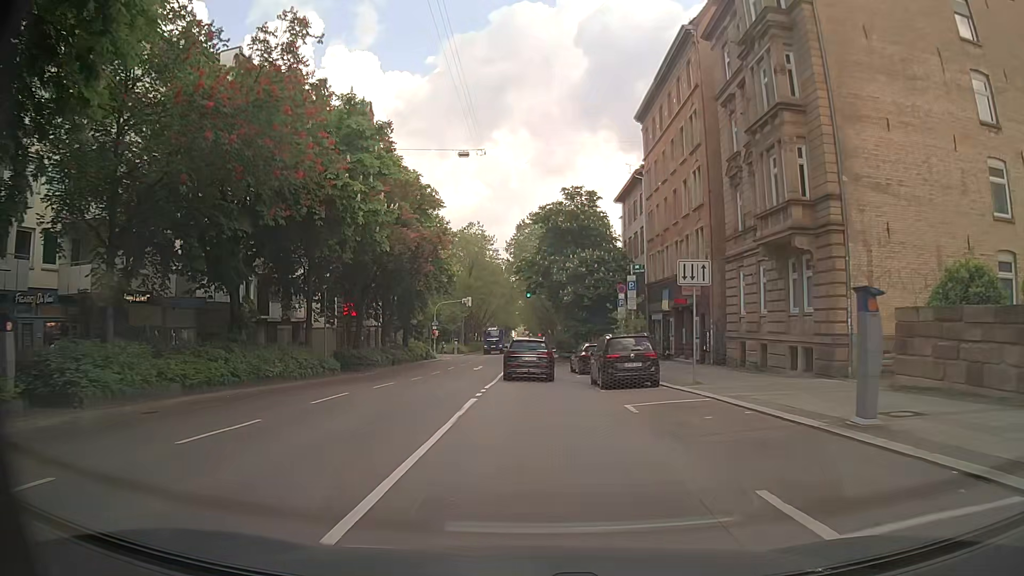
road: secondary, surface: asphalt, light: Day
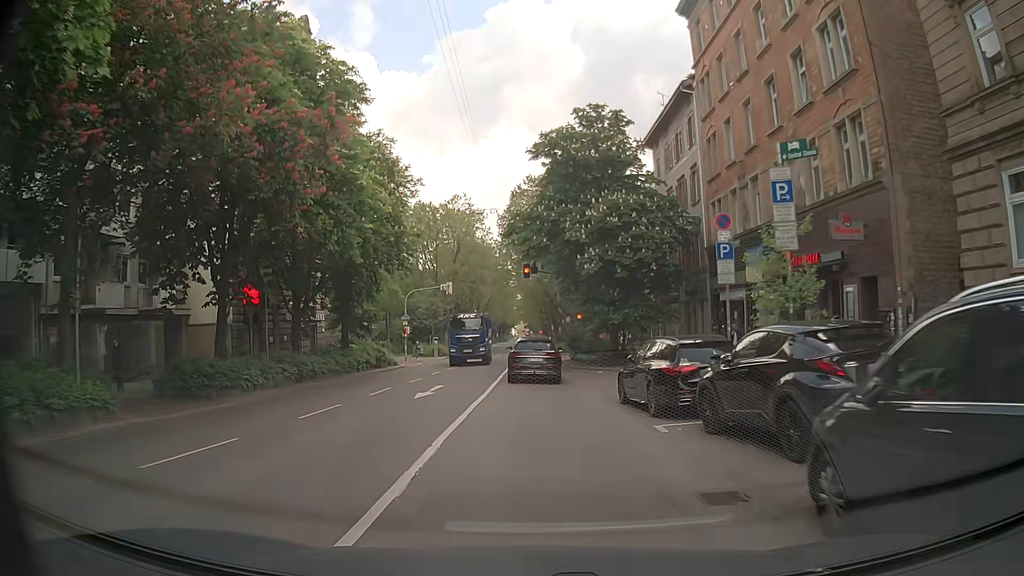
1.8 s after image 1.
(+0.1, +18.5) m; 0°
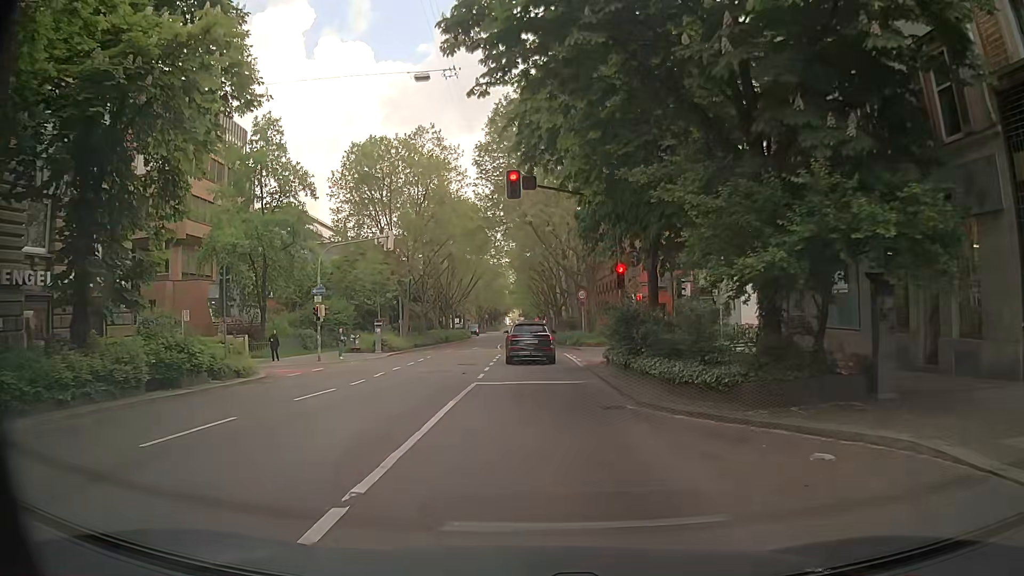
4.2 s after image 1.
(0.0, +23.5) m; -1°
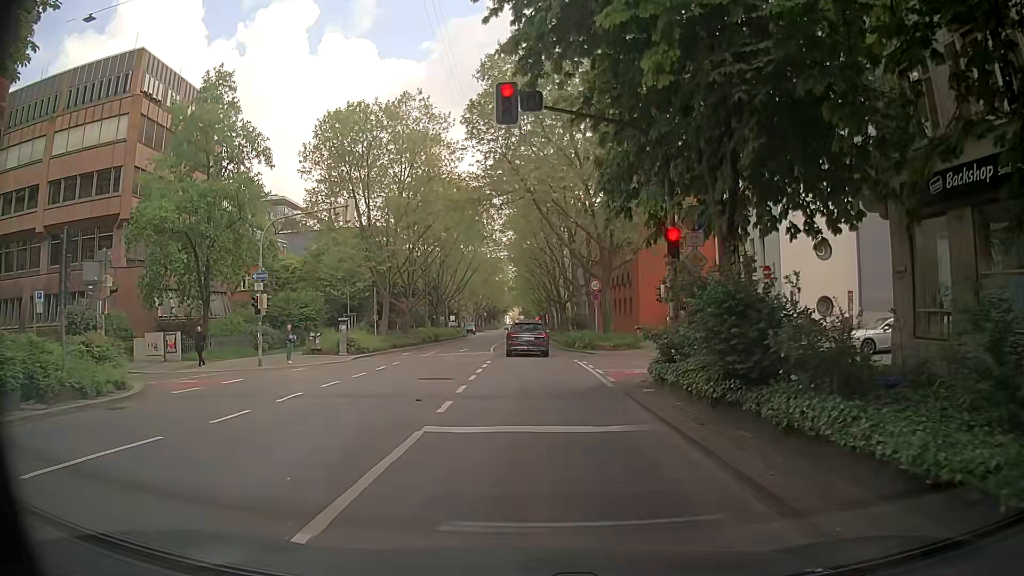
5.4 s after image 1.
(+0.2, +8.0) m; +2°
